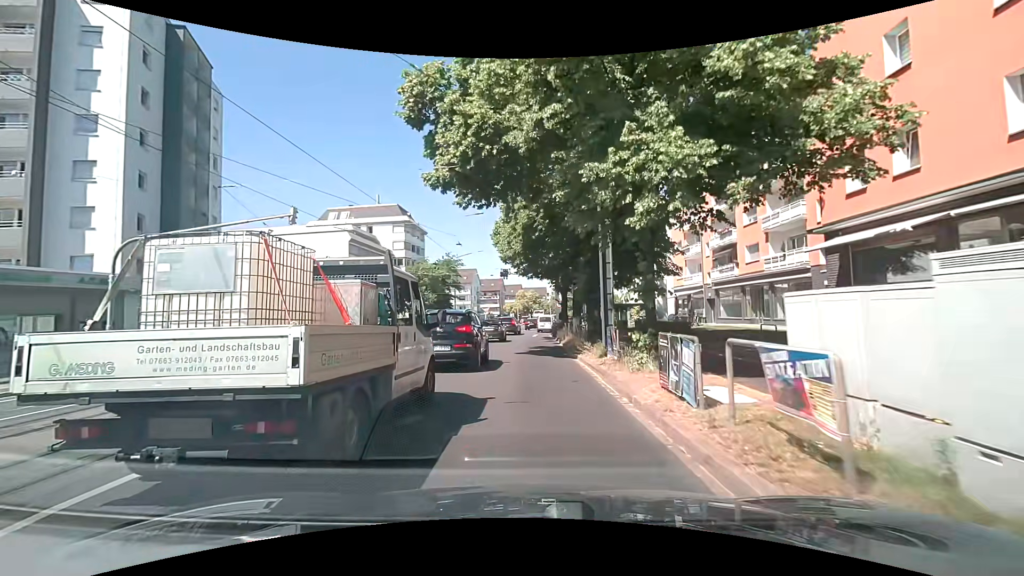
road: primary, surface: asphalt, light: Day
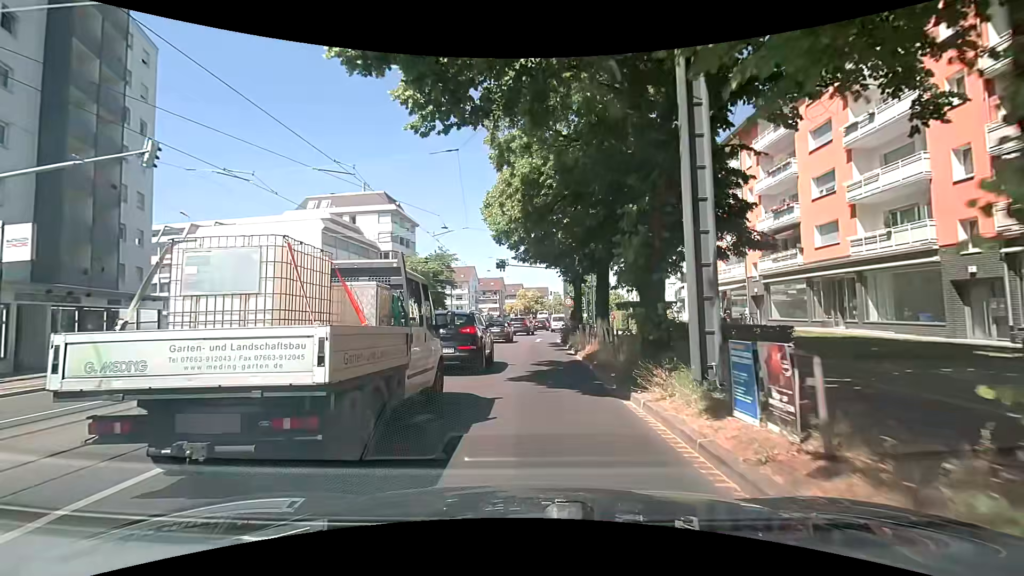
(+0.1, +8.7) m; 0°
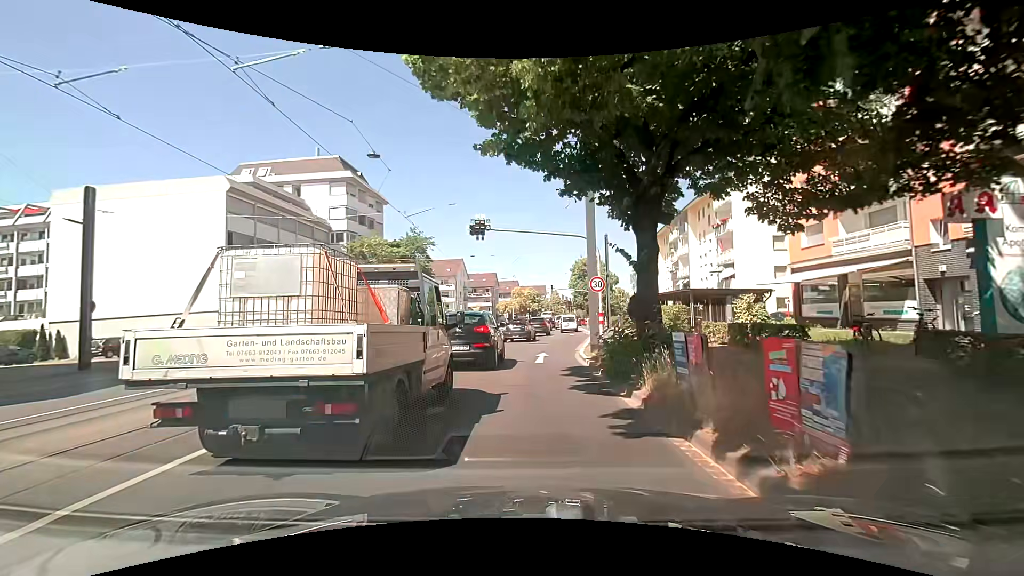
(+0.2, +16.4) m; +1°
(0, +10) (+1, +20) (+2, +30) (+3, +40) (+4, +50) (+5, +60) (+5, +70) (+6, +80) (+7, +90) (+9, +99) m
